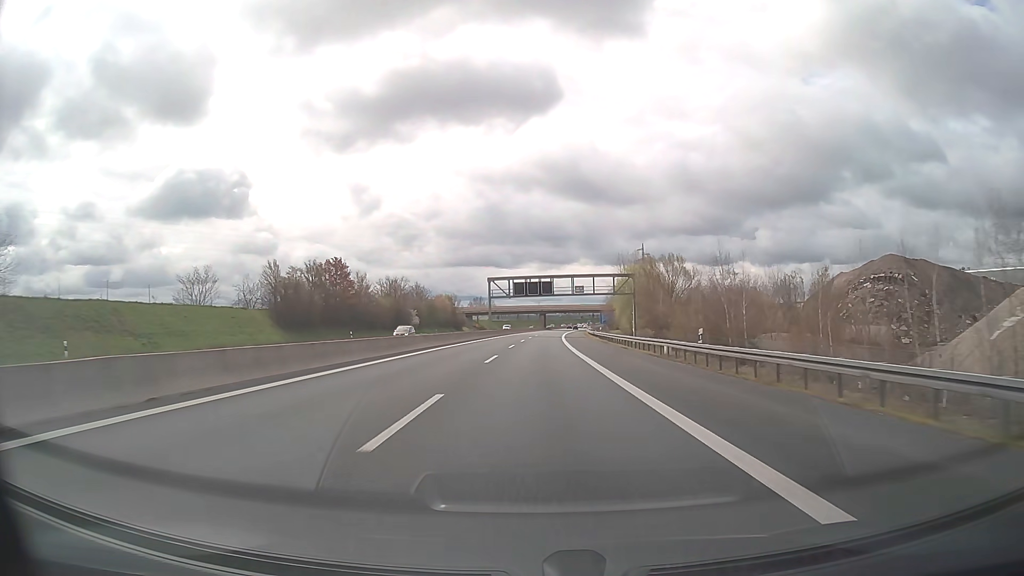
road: motorway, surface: asphalt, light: Day
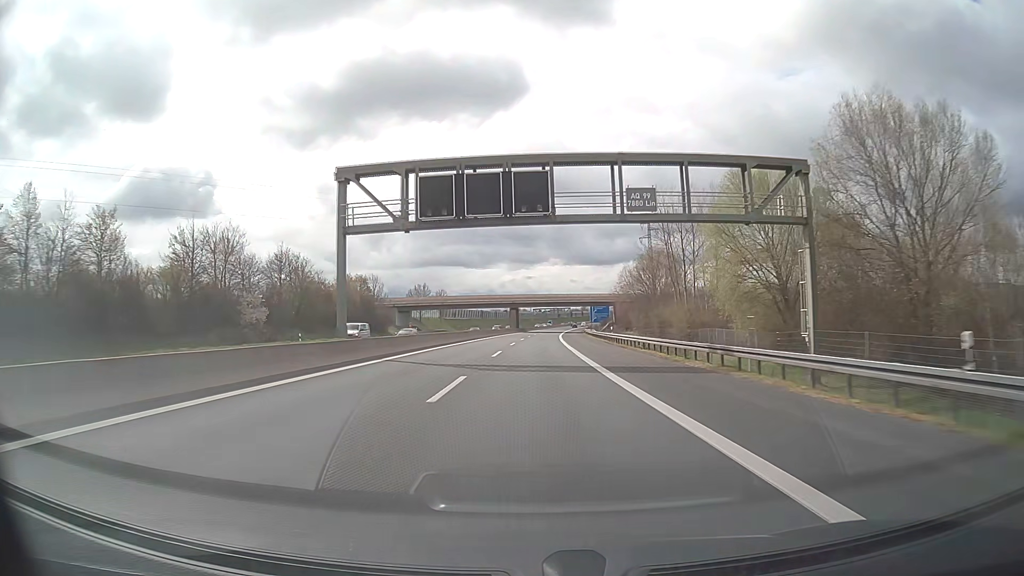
(+1.4, +67.2) m; +2°
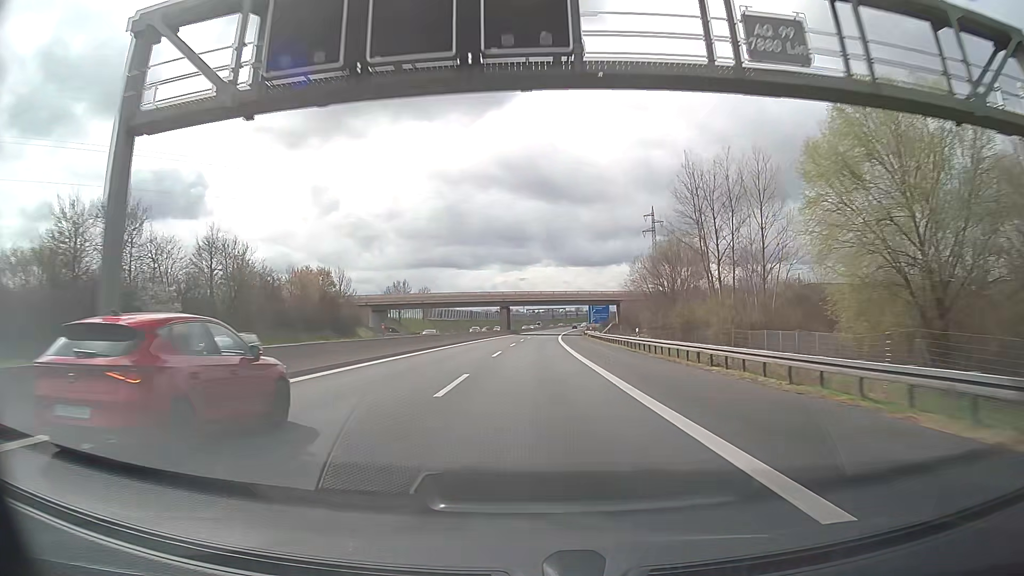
(+0.1, +16.8) m; +1°
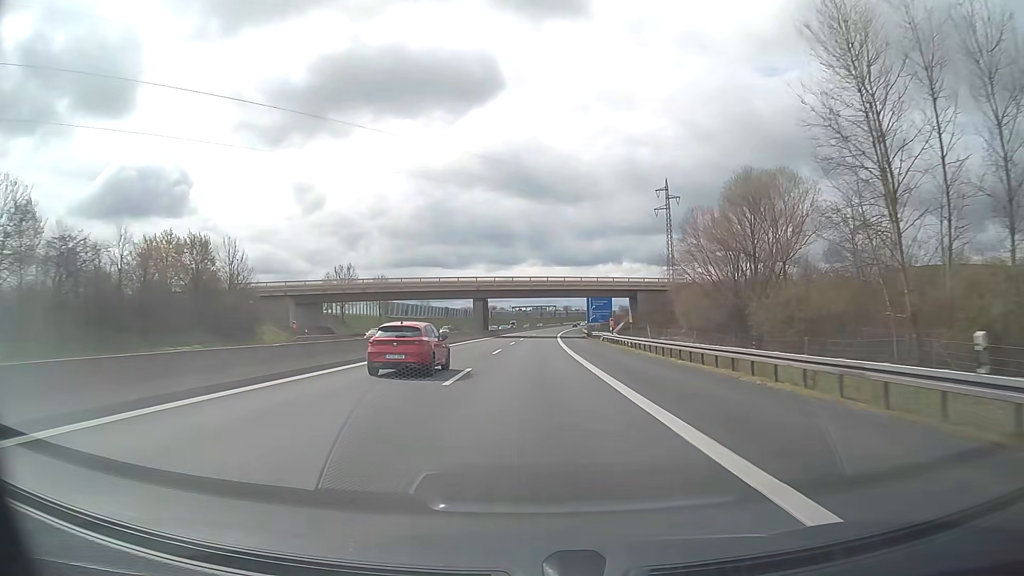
(+0.4, +33.6) m; +1°
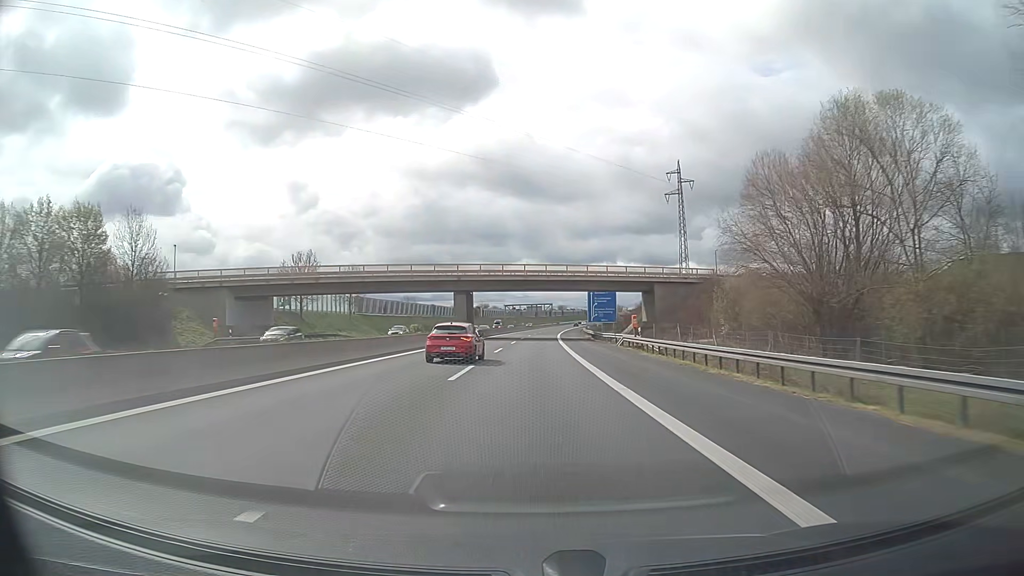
(0.0, +16.8) m; +1°
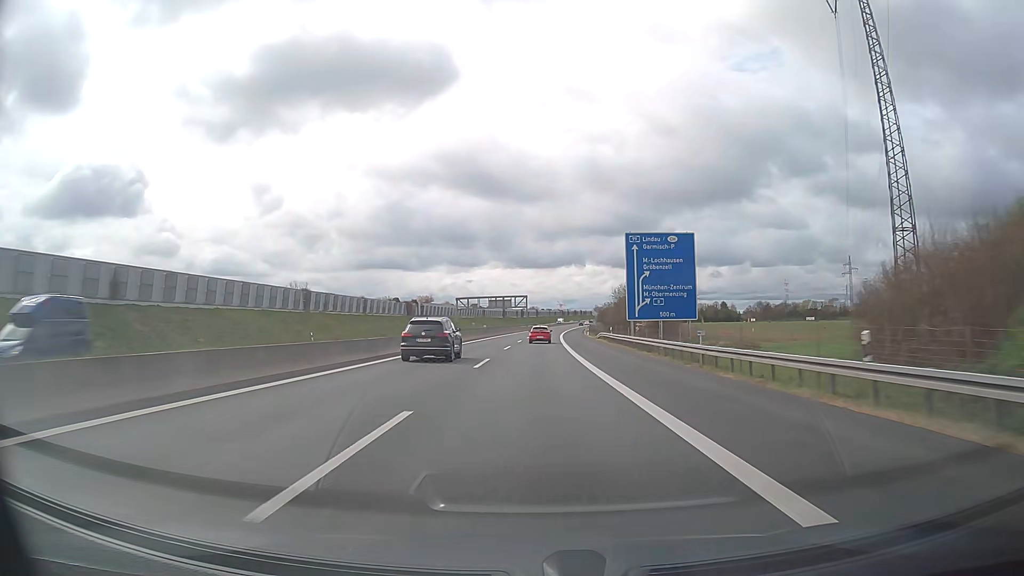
(+1.7, +84.0) m; +3°
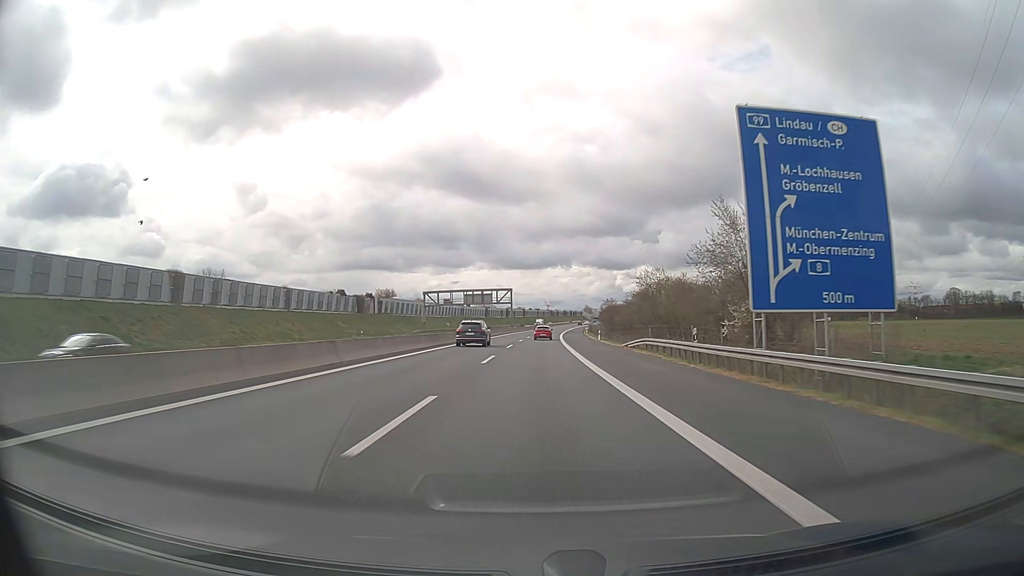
(0.0, +33.6) m; +1°
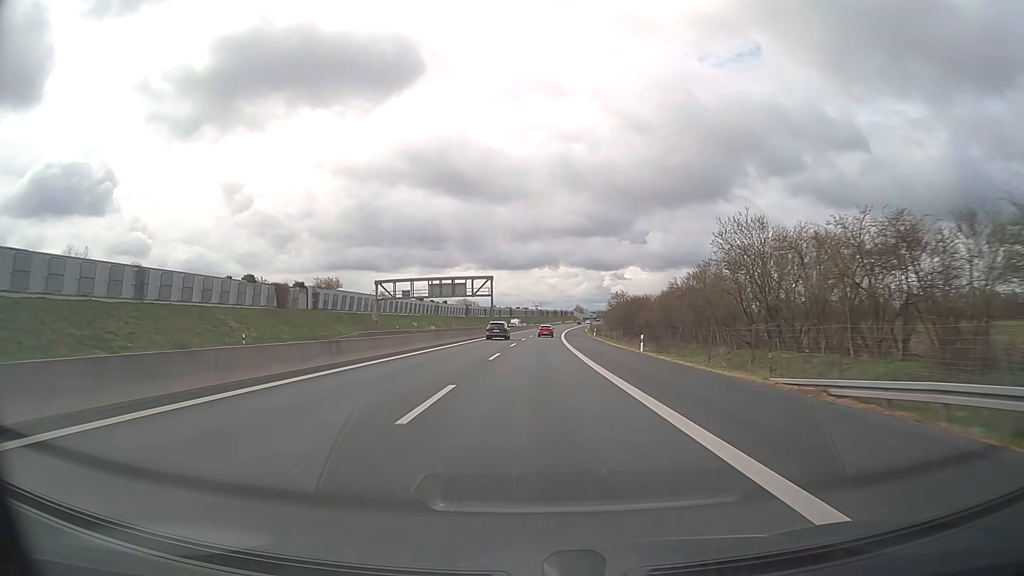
(+0.3, +33.6) m; +1°
(0, +10) (0, +20) (0, +30) (+1, +40) (+1, +50) (+1, +60) (+2, +70) (+2, +80) (+3, +90) (+3, +100) m
